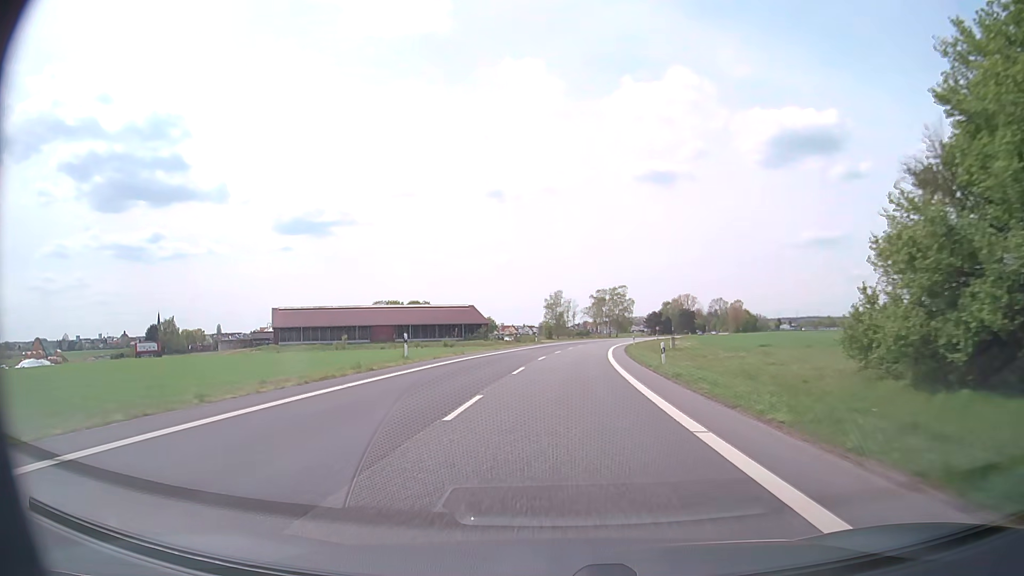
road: secondary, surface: asphalt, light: Day
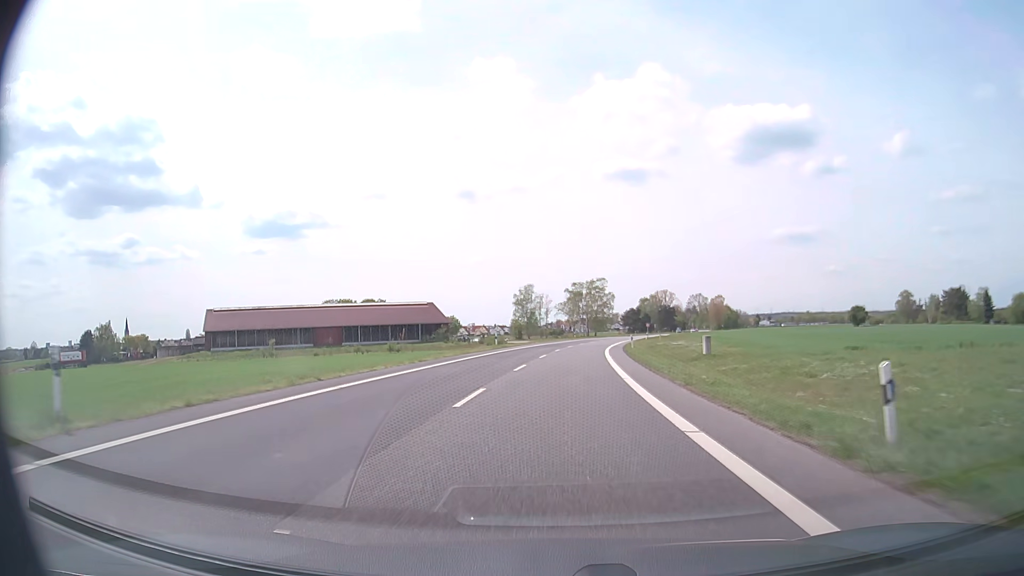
(+0.5, +21.7) m; +2°
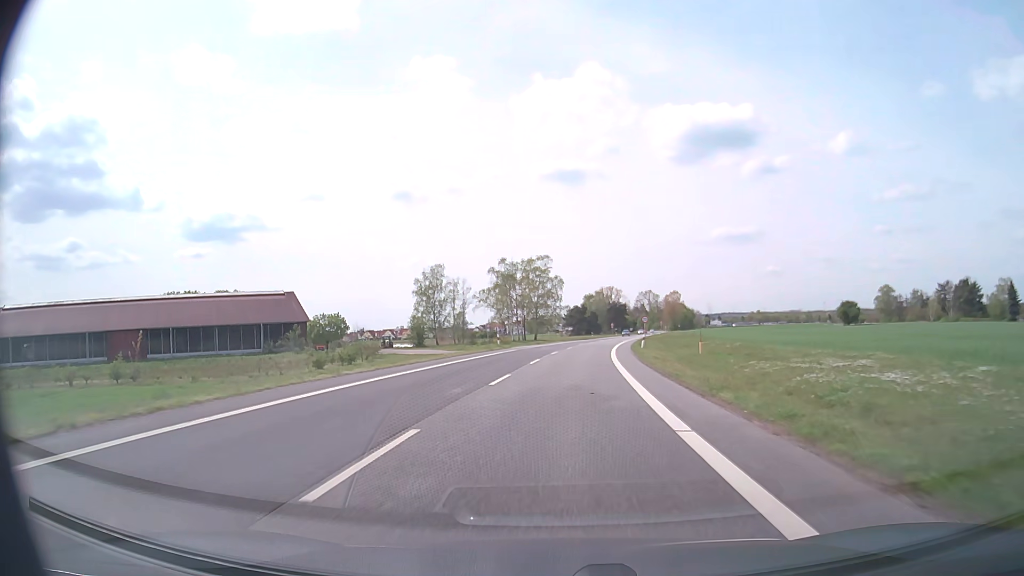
(+2.5, +53.8) m; +5°
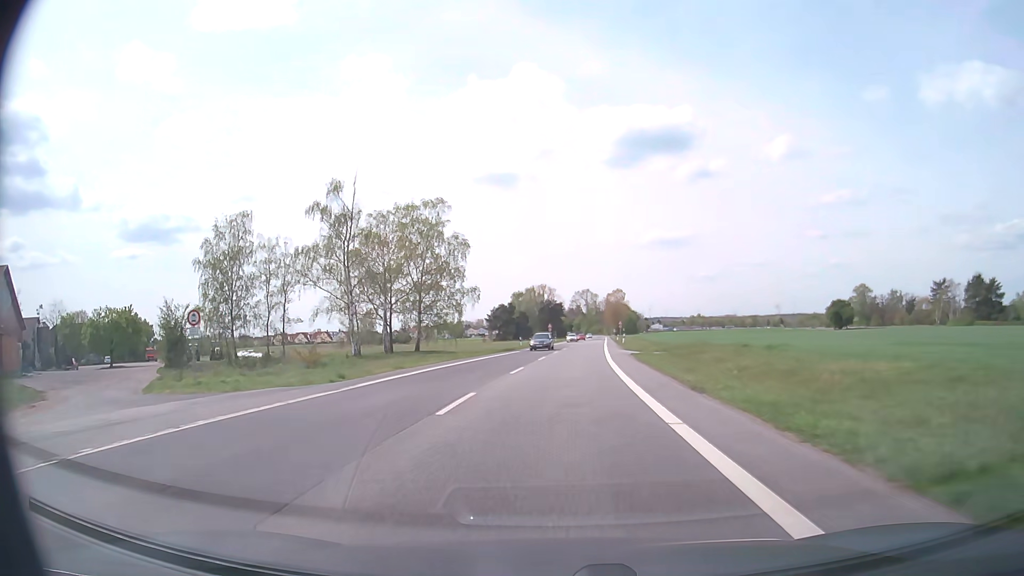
(+2.9, +53.0) m; +6°
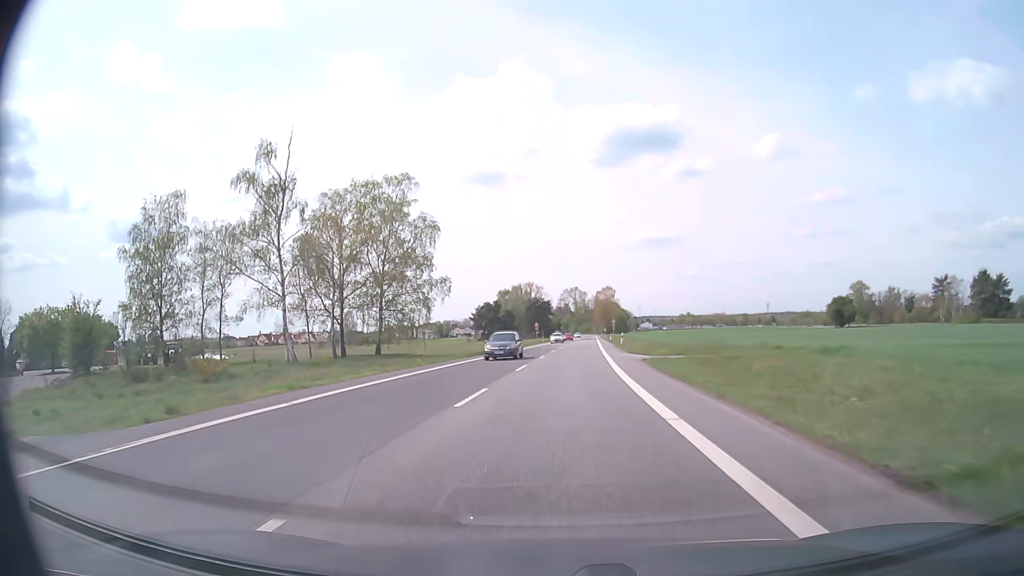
(+0.1, +10.4) m; +1°
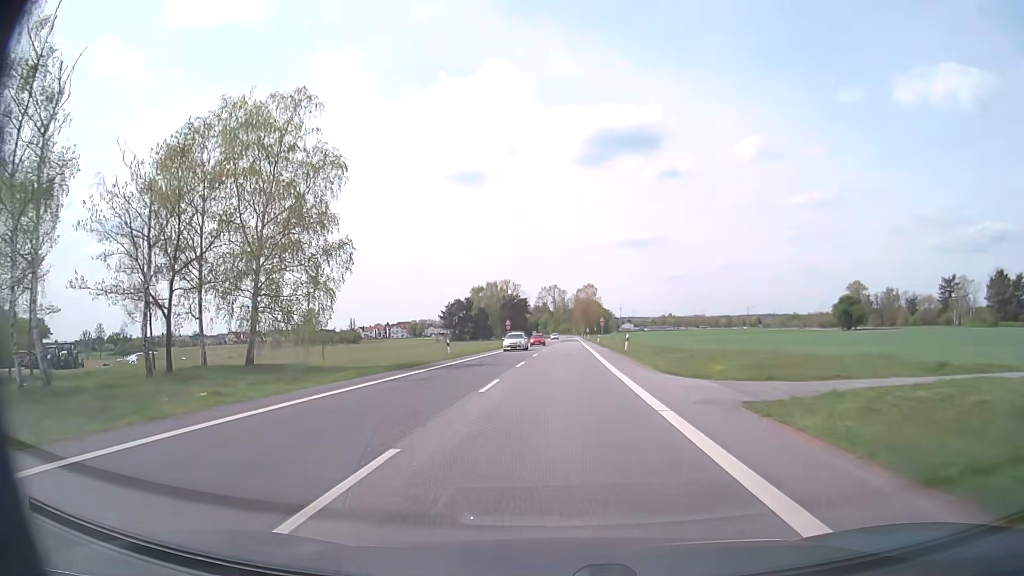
(+0.3, +20.5) m; +2°
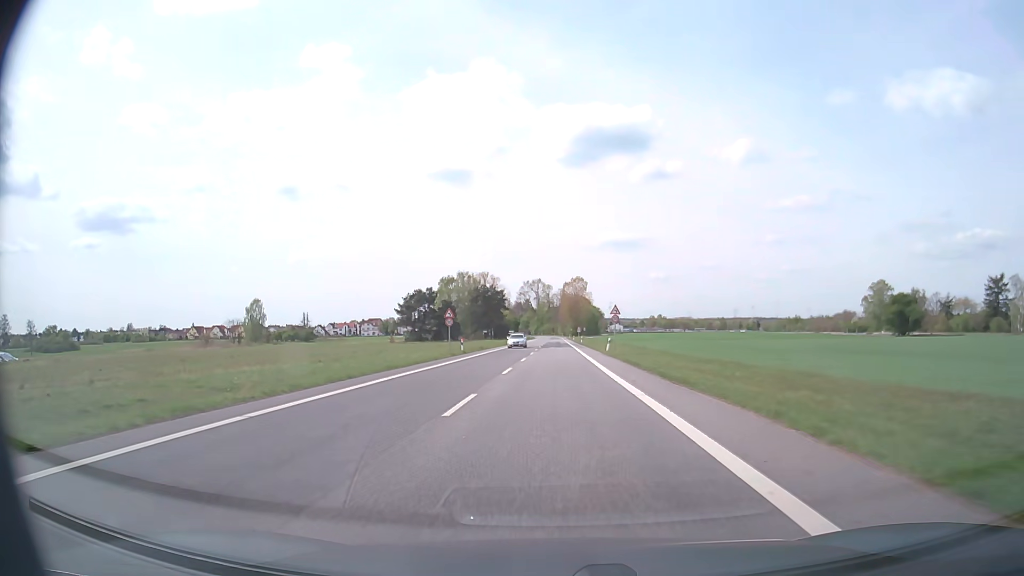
(+0.6, +39.9) m; +1°
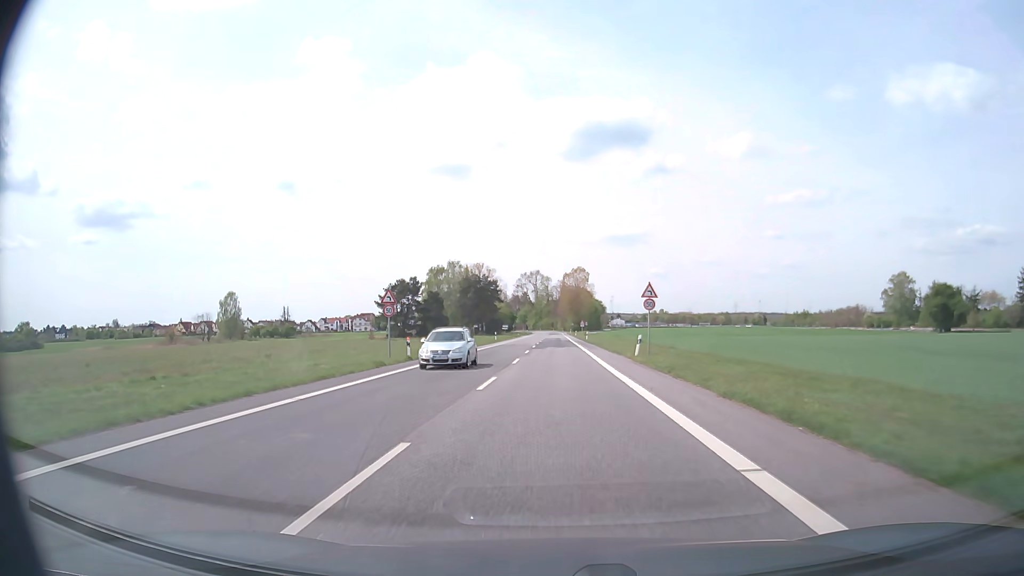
(0.0, +19.0) m; 0°
(0, +10) (0, +20) (0, +30) (0, +40) (0, +50) (0, +60) (0, +70) (0, +80) (0, +90) (0, +100) m
